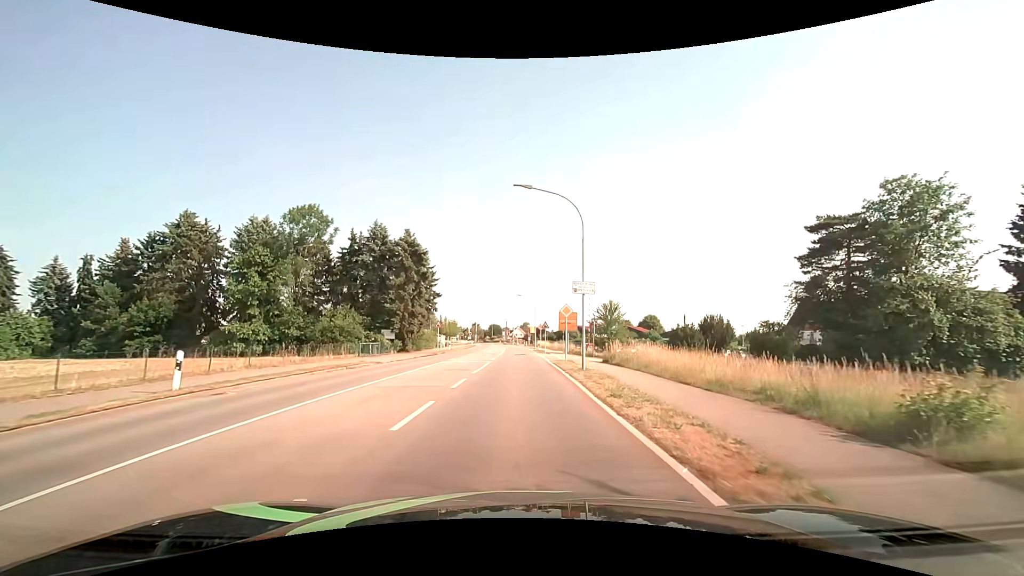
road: secondary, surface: asphalt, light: Day
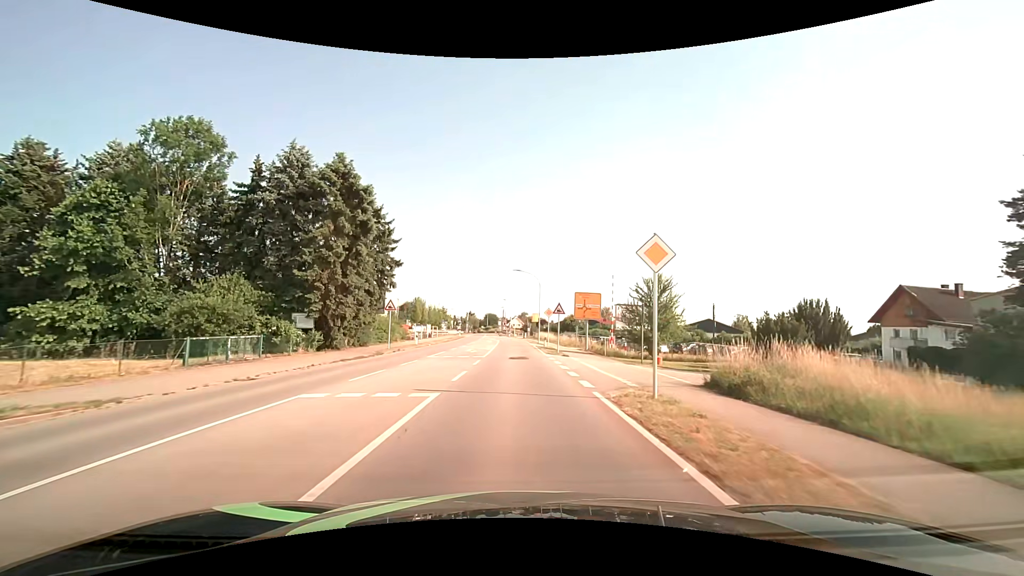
(+0.2, +19.3) m; +1°
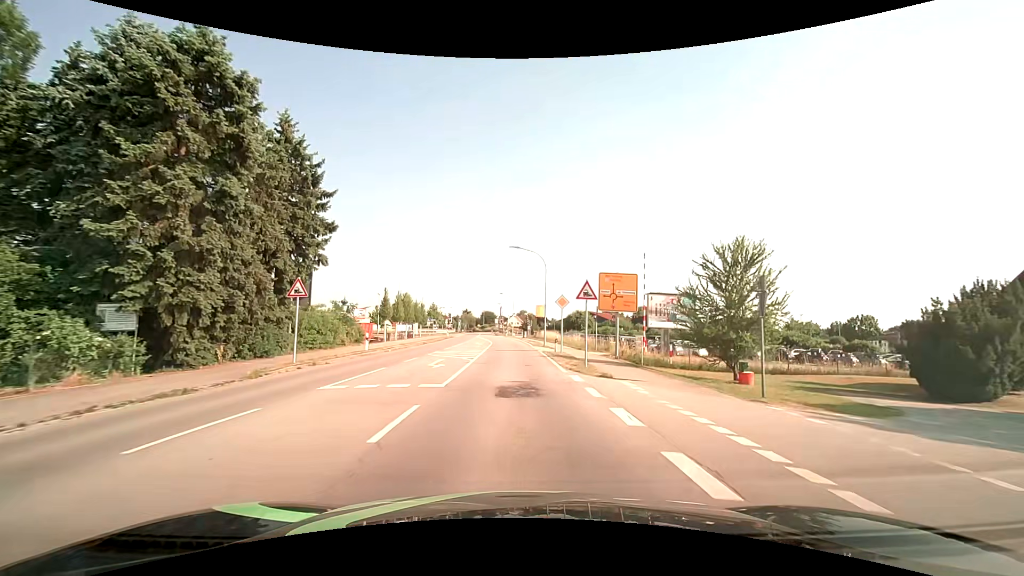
(0.0, +13.9) m; 0°
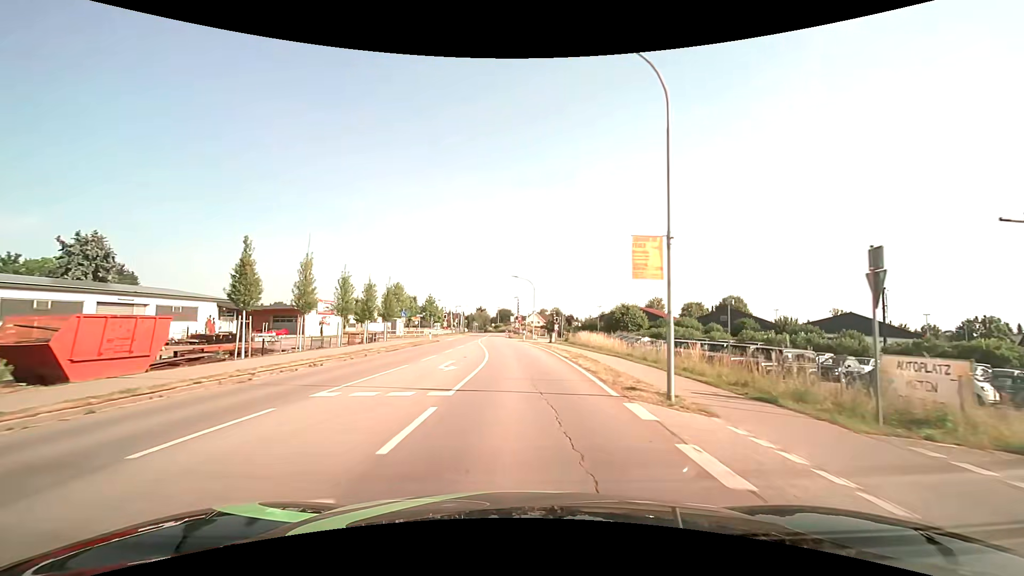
(-0.3, +28.5) m; -2°
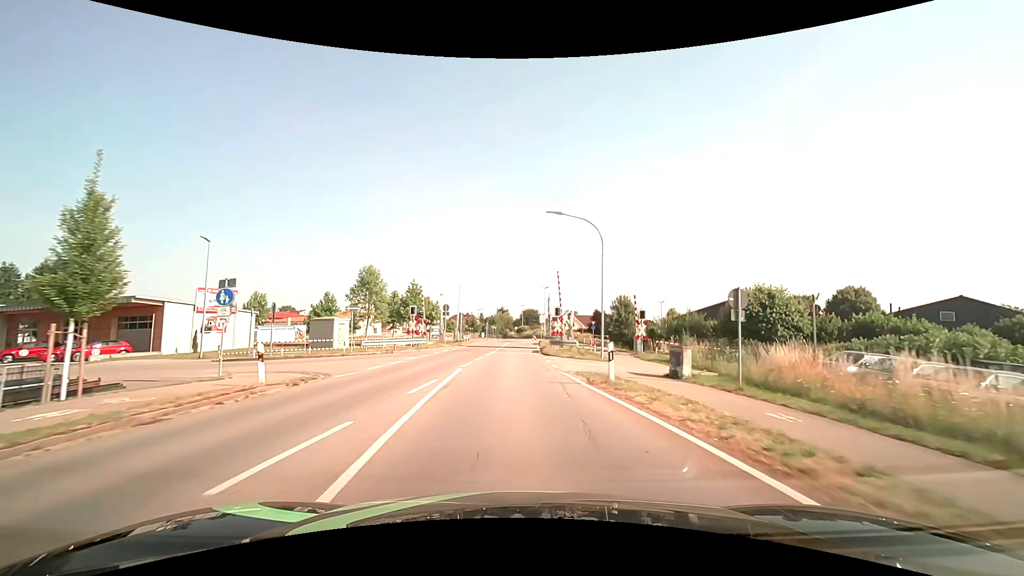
(-1.1, +34.8) m; -3°
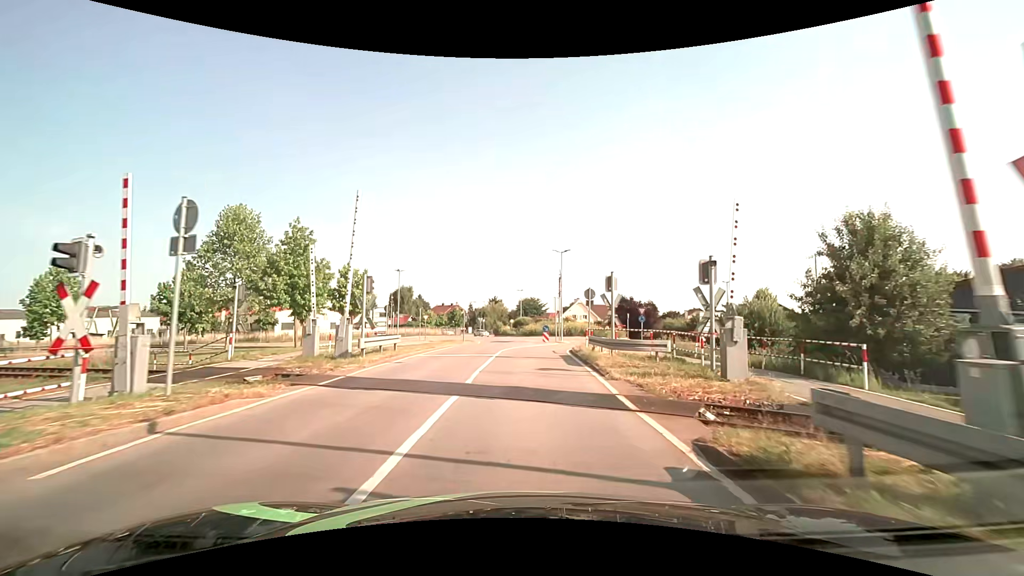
(-0.3, +31.4) m; 0°
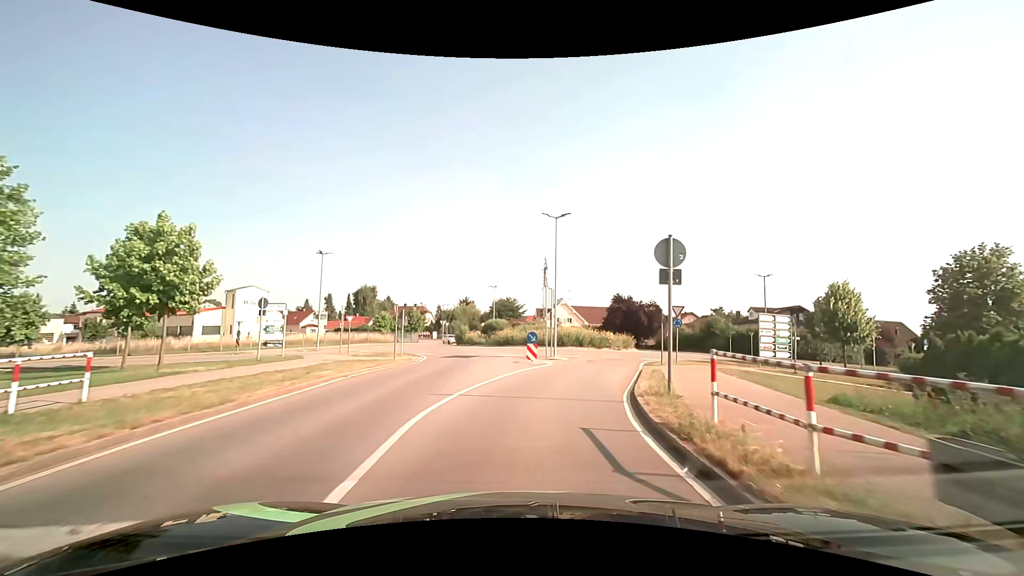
(+0.3, +16.9) m; +2°
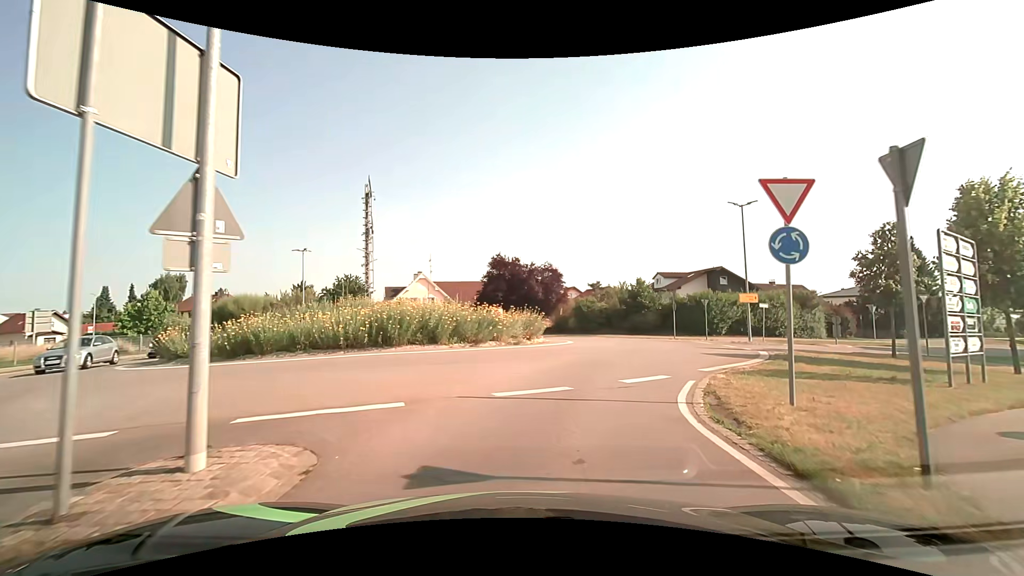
(+3.5, +23.8) m; +15°
(+1, +10) (+4, +19) (+5, +29) (0, +38) (-8, +43) (-16, +49) (-24, +56) (-32, +62) (-41, +67) (-50, +70) m
